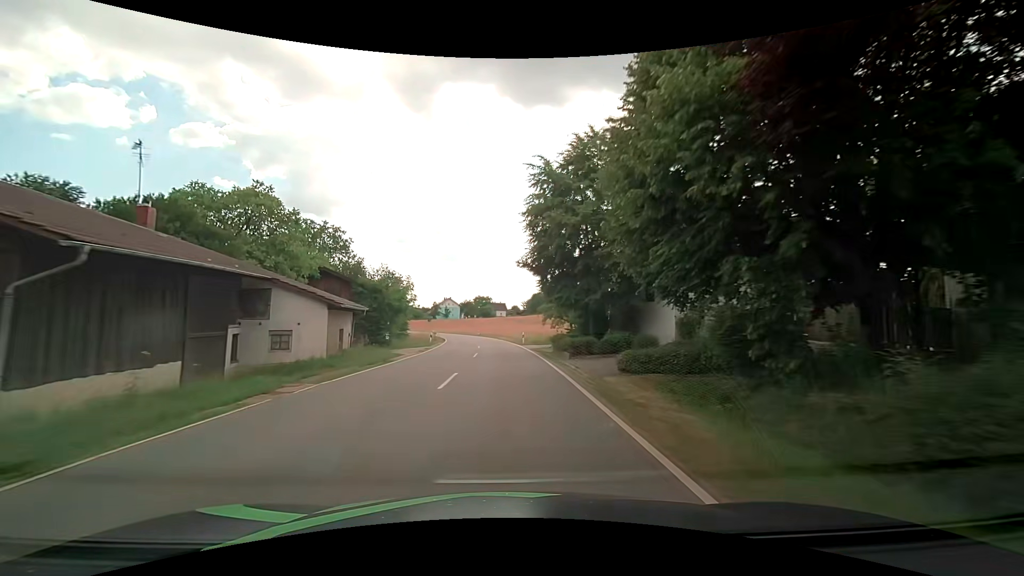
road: tertiary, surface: asphalt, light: Day
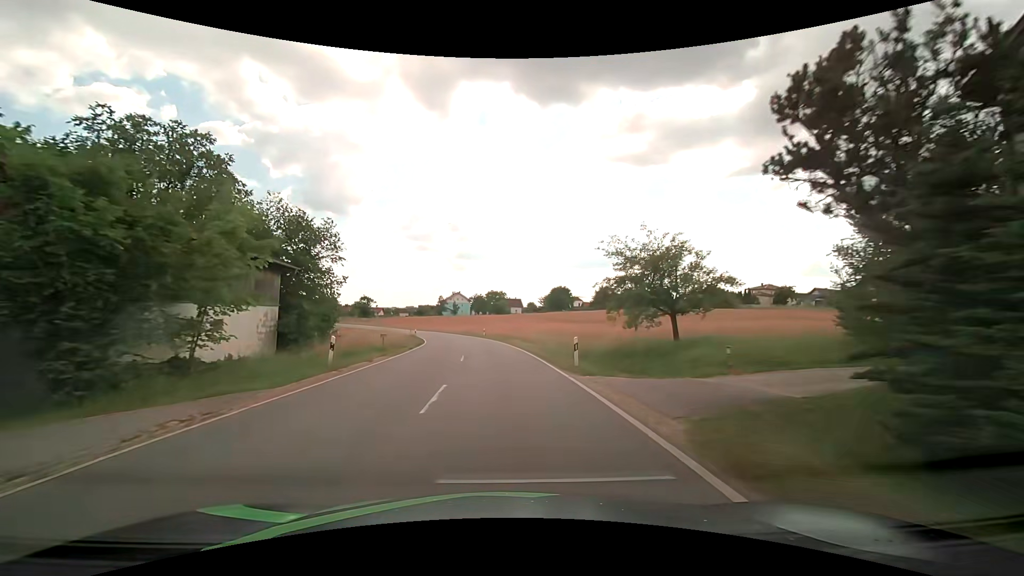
(-0.3, +27.3) m; -2°
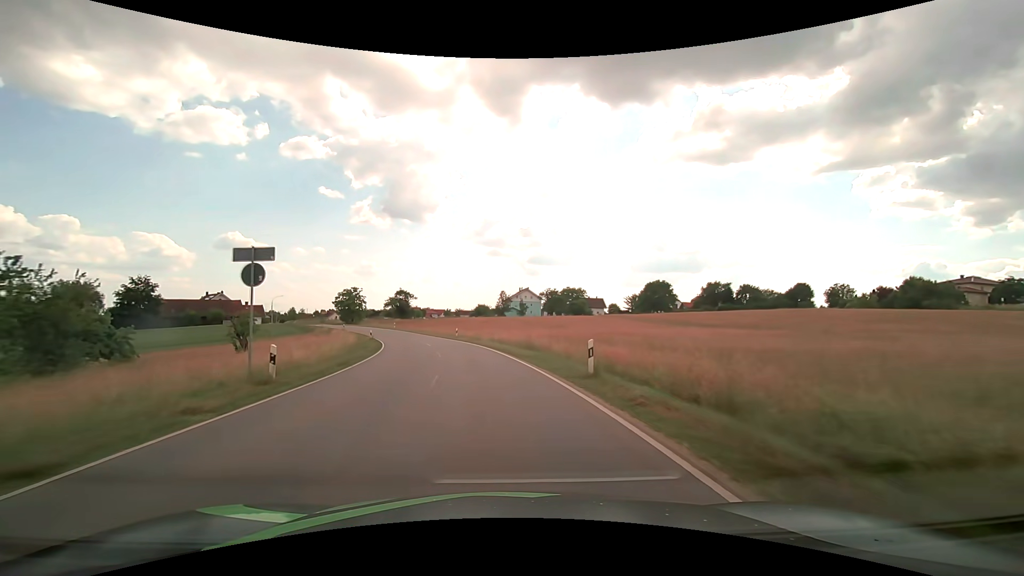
(-2.5, +45.5) m; -8°
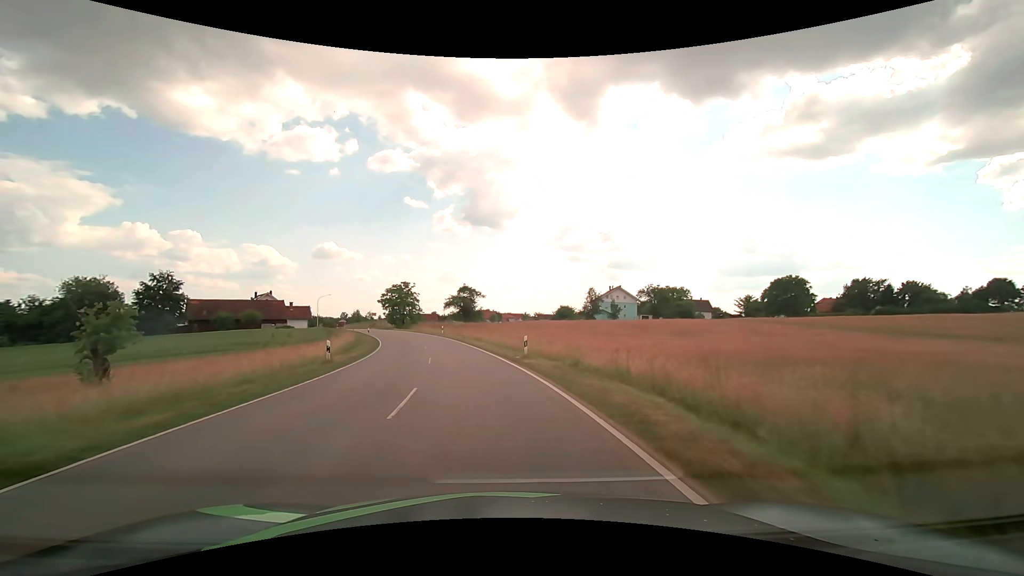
(-2.0, +27.2) m; -9°
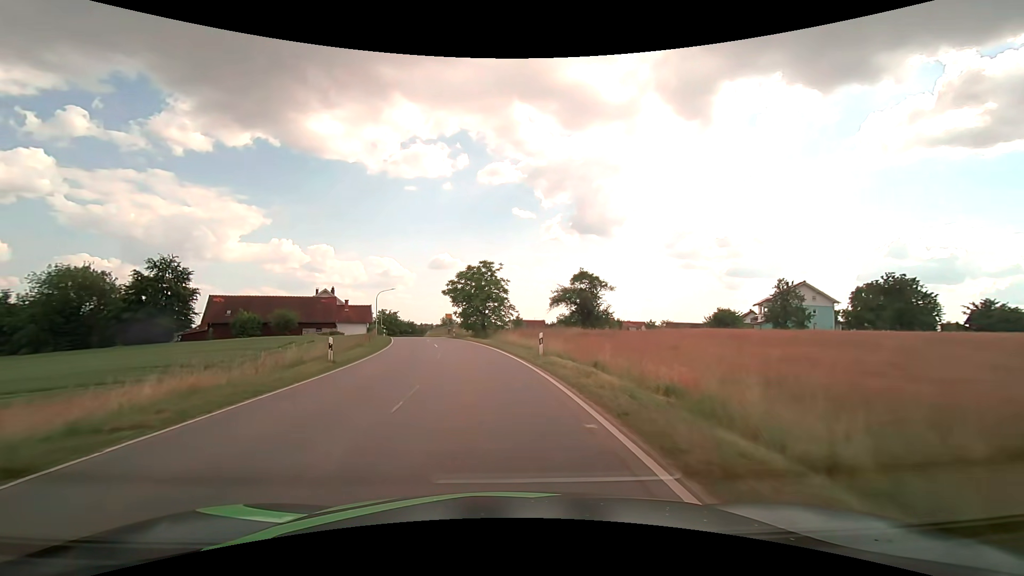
(-4.0, +36.1) m; -12°
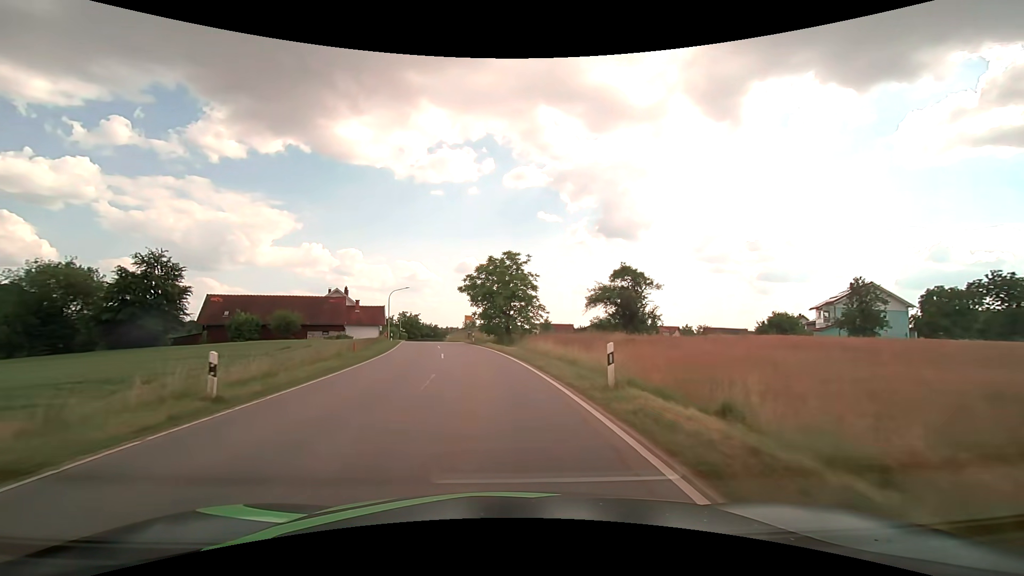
(-0.2, +9.0) m; -3°
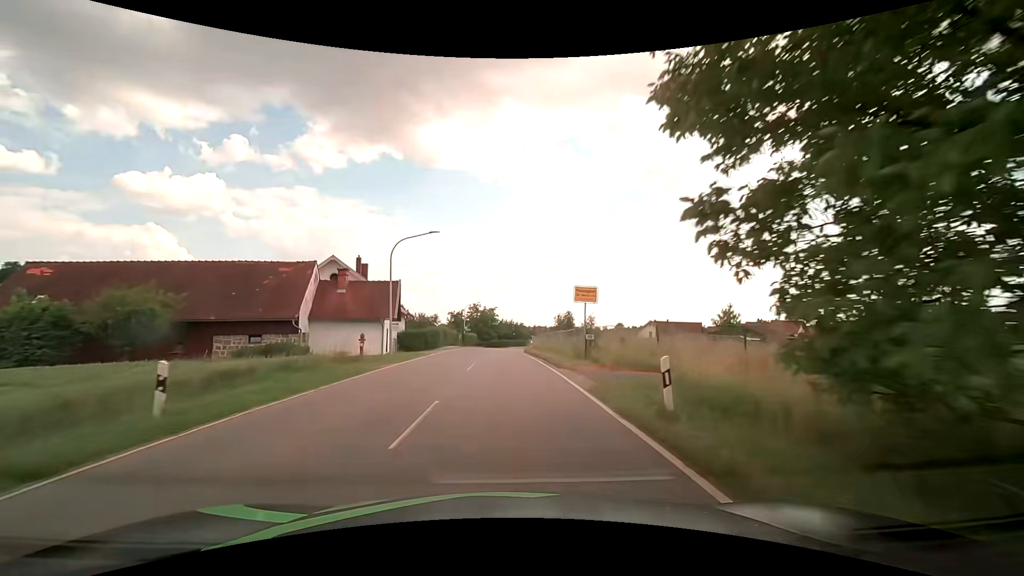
(-4.1, +41.0) m; -10°
